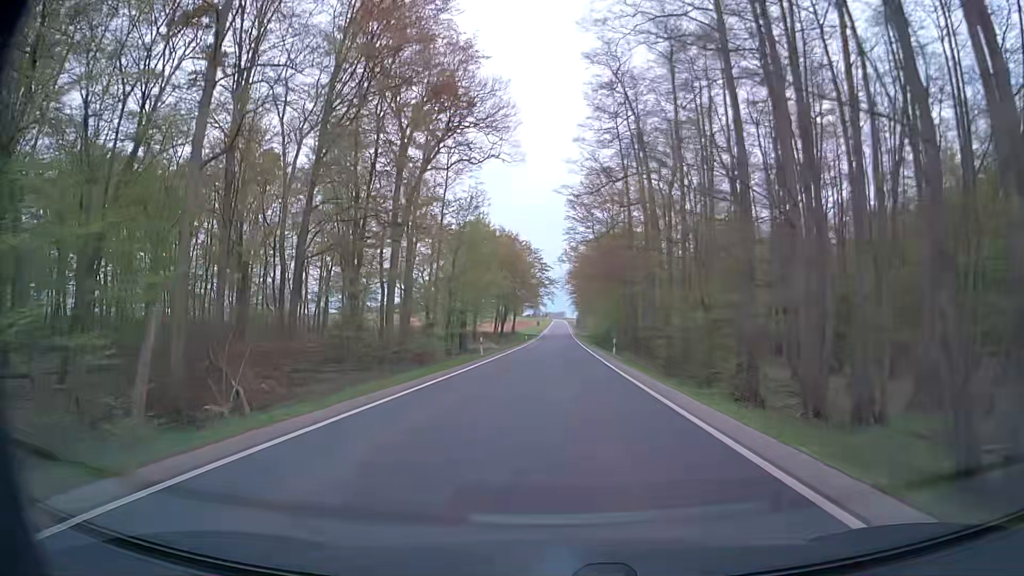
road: secondary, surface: asphalt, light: Day
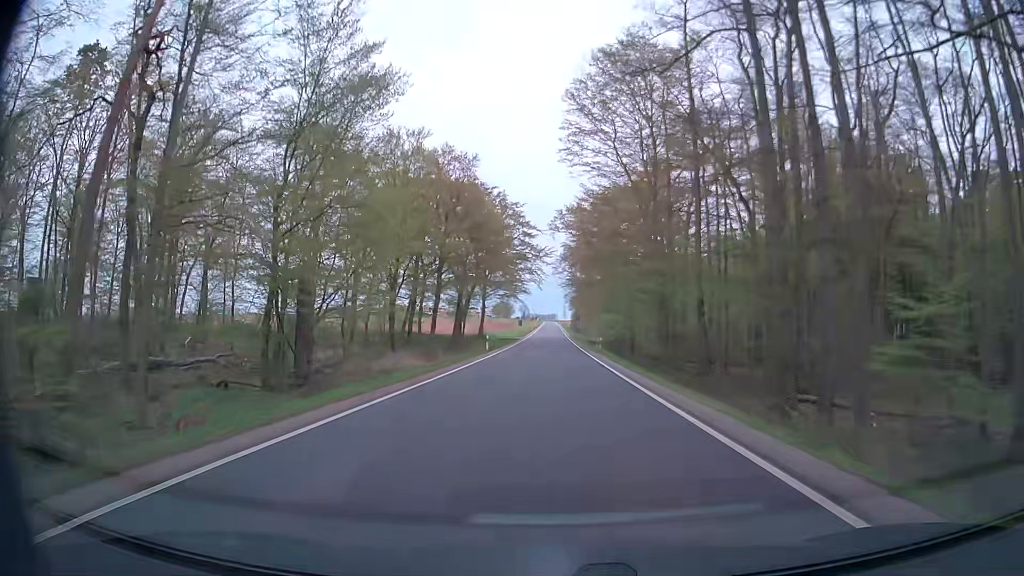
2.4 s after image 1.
(+0.9, +42.9) m; +1°
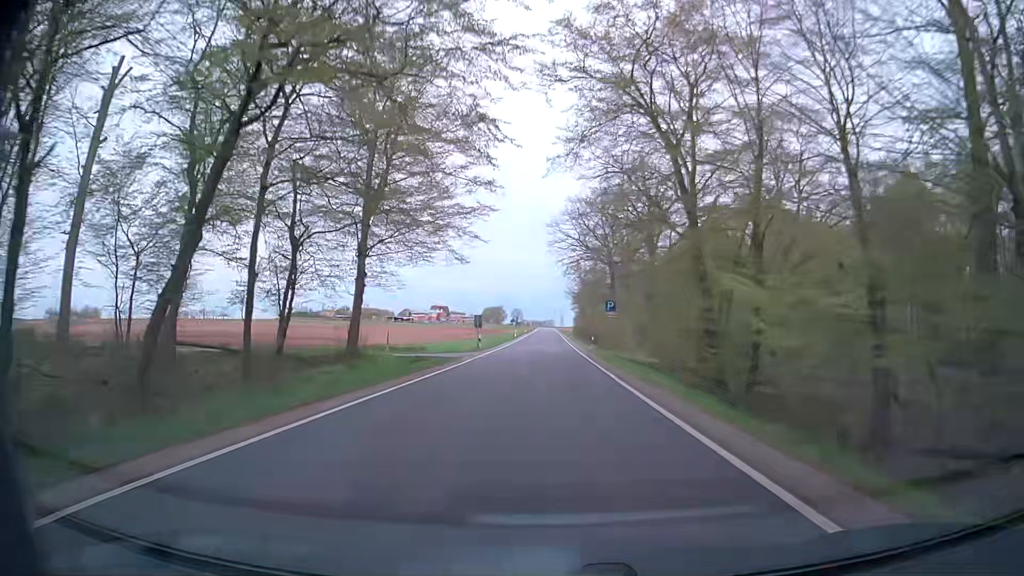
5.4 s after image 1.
(+0.6, +53.6) m; +1°
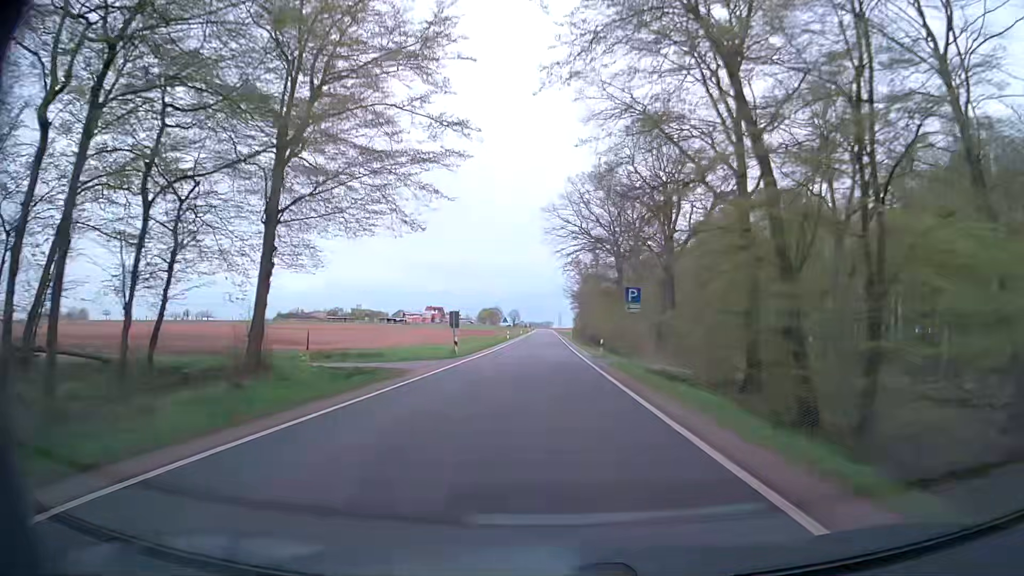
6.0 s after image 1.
(0.0, +10.7) m; 0°
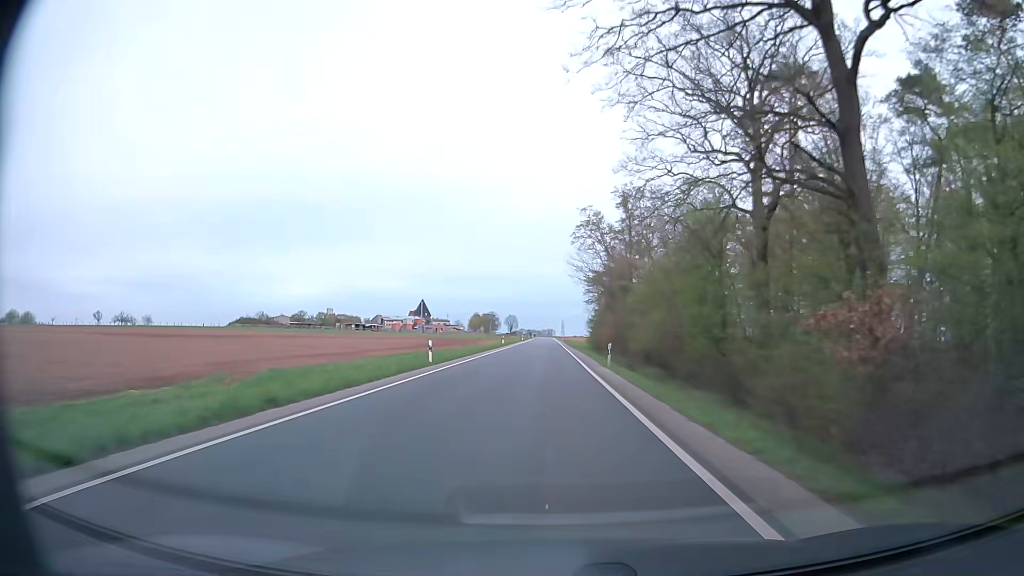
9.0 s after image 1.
(+0.2, +53.4) m; 0°
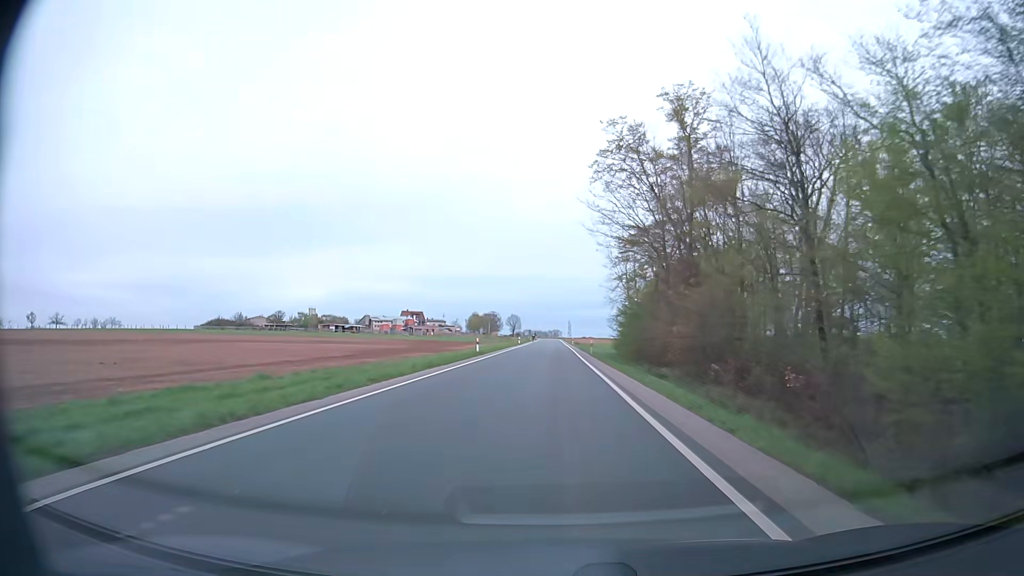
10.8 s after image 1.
(-0.1, +32.0) m; -1°
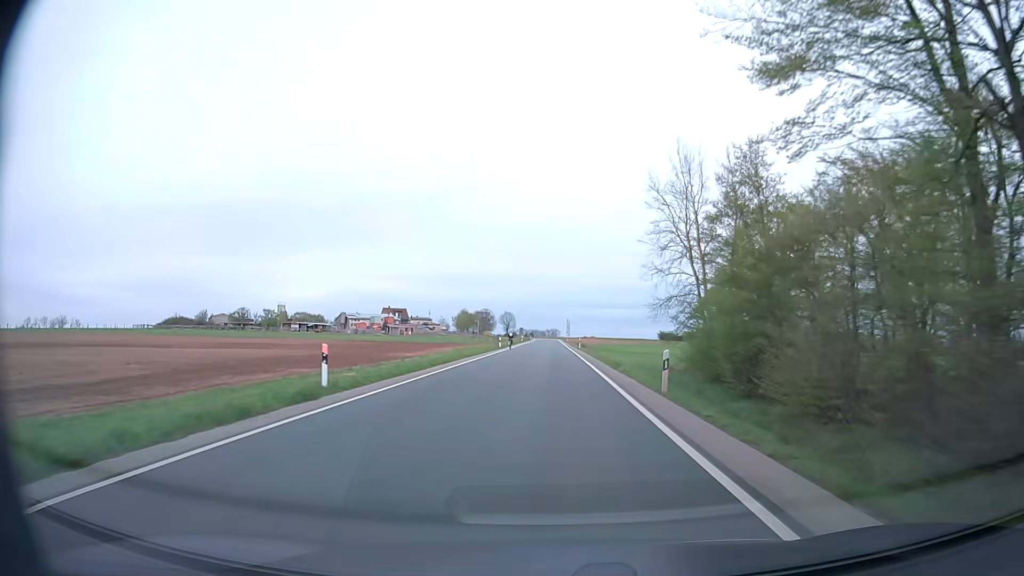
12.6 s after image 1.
(+0.2, +32.0) m; 0°
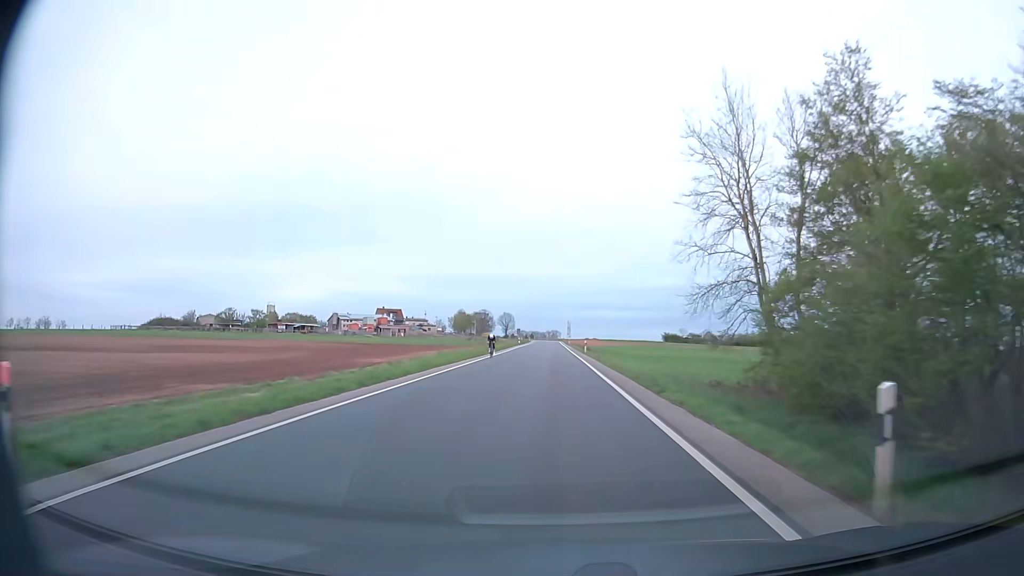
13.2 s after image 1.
(+0.1, +10.7) m; 0°
(0, +10) (0, +20) (0, +30) (0, +40) (0, +50) (0, +60) (0, +70) (0, +80) (0, +90) (0, +100) m
